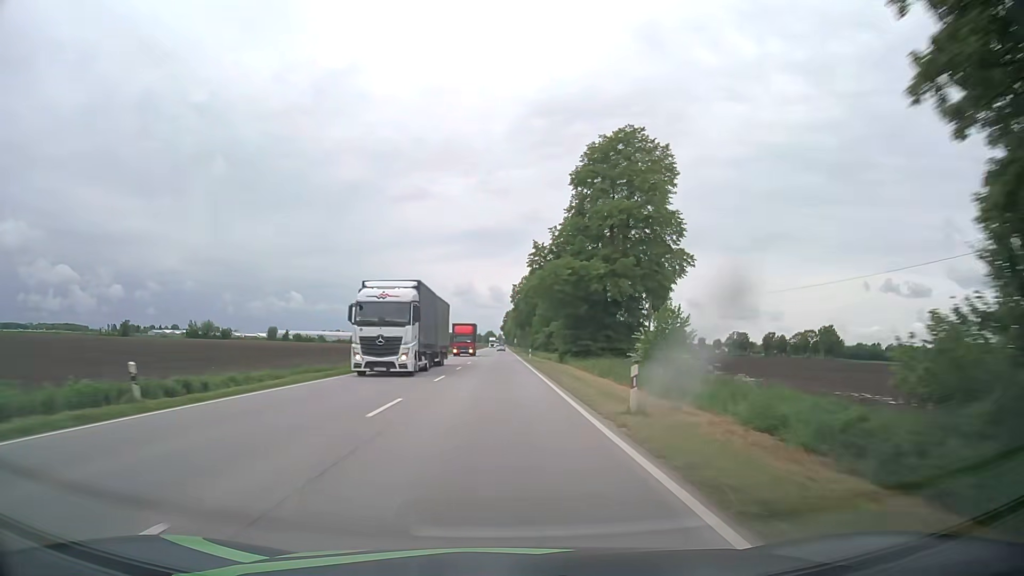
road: primary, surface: asphalt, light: Day
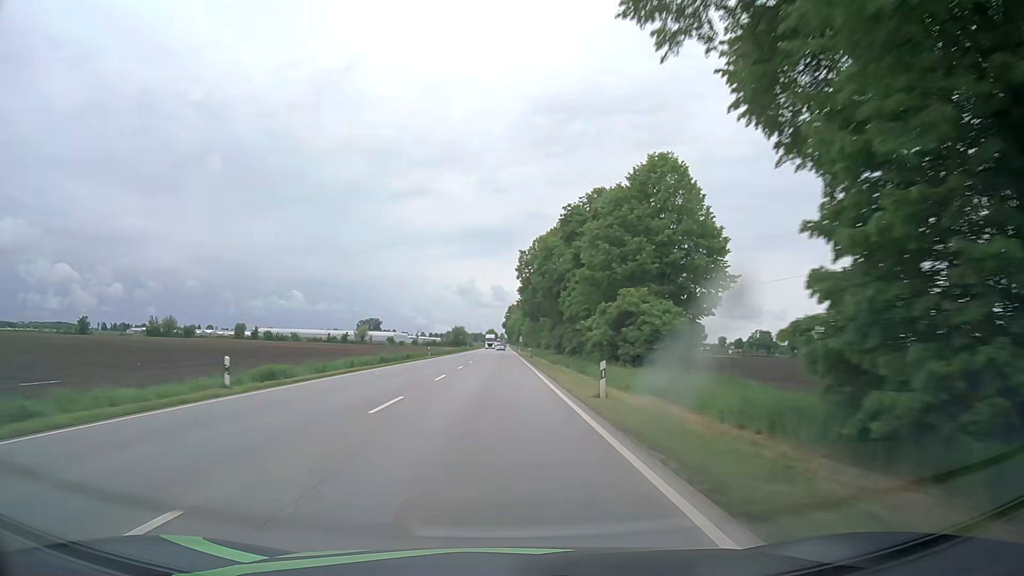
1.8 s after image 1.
(0.0, +47.4) m; 0°
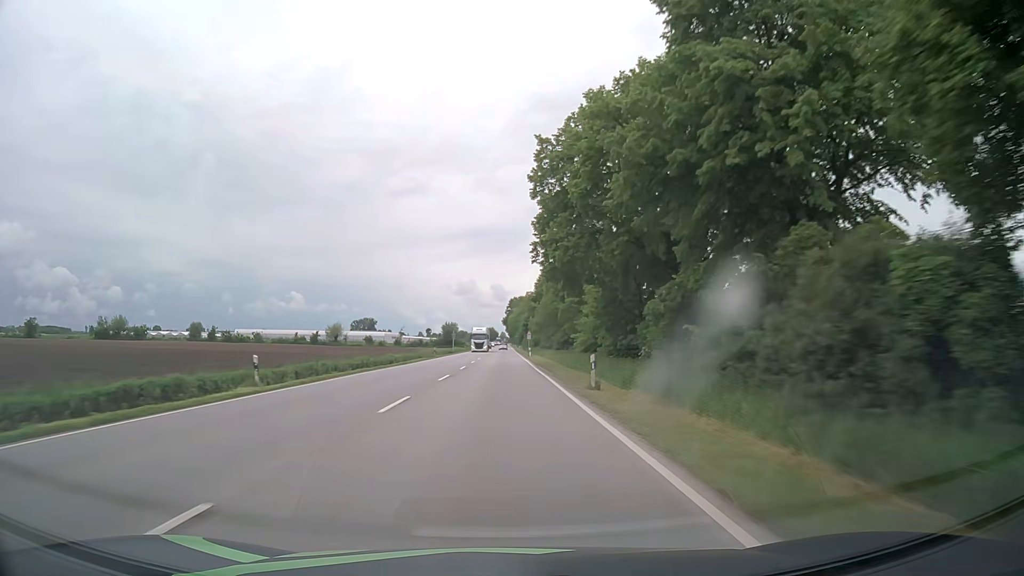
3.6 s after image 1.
(0.0, +47.5) m; 0°
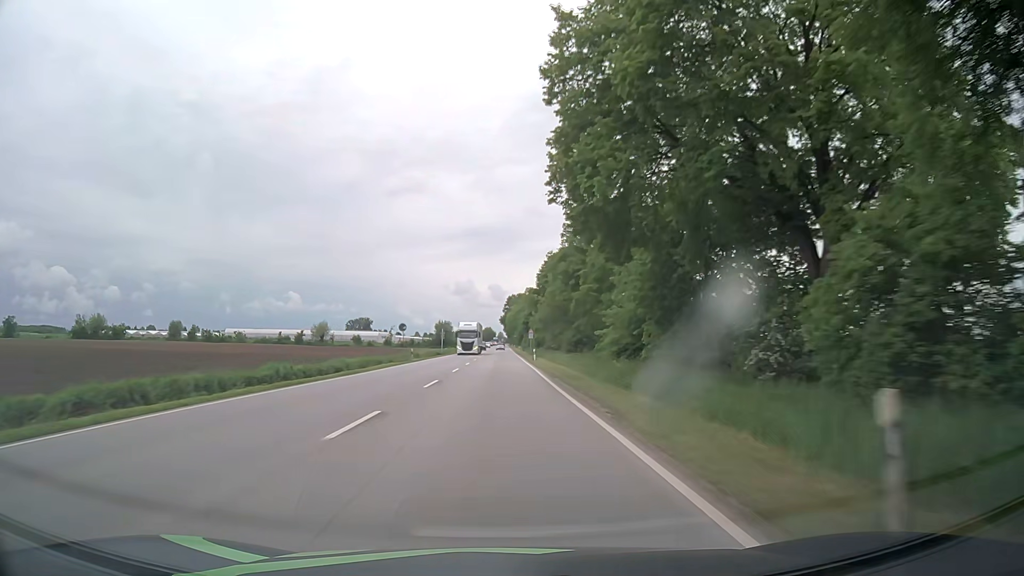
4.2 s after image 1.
(+0.1, +15.8) m; +1°
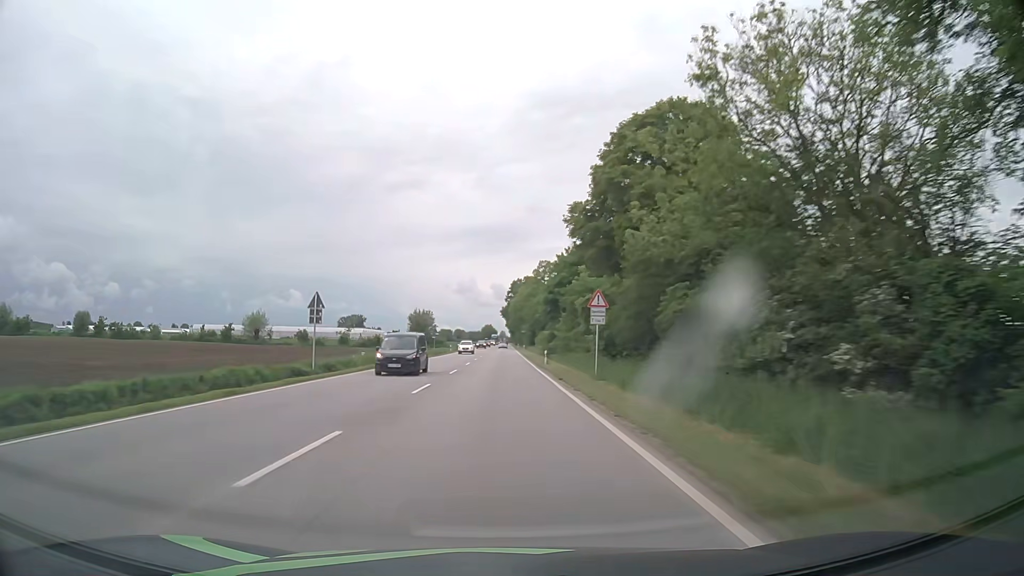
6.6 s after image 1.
(-0.2, +63.3) m; 0°
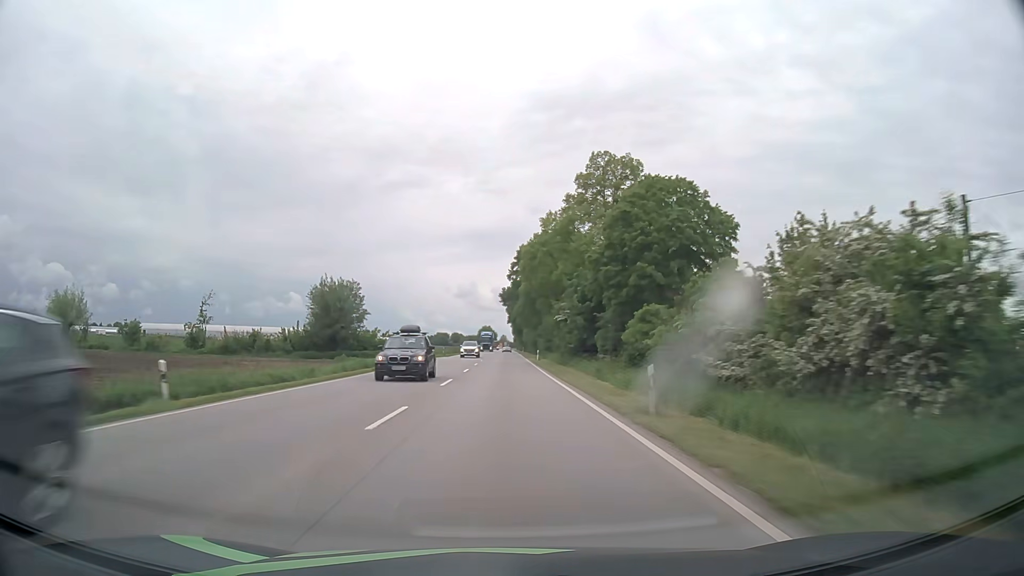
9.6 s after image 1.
(+0.1, +79.2) m; 0°
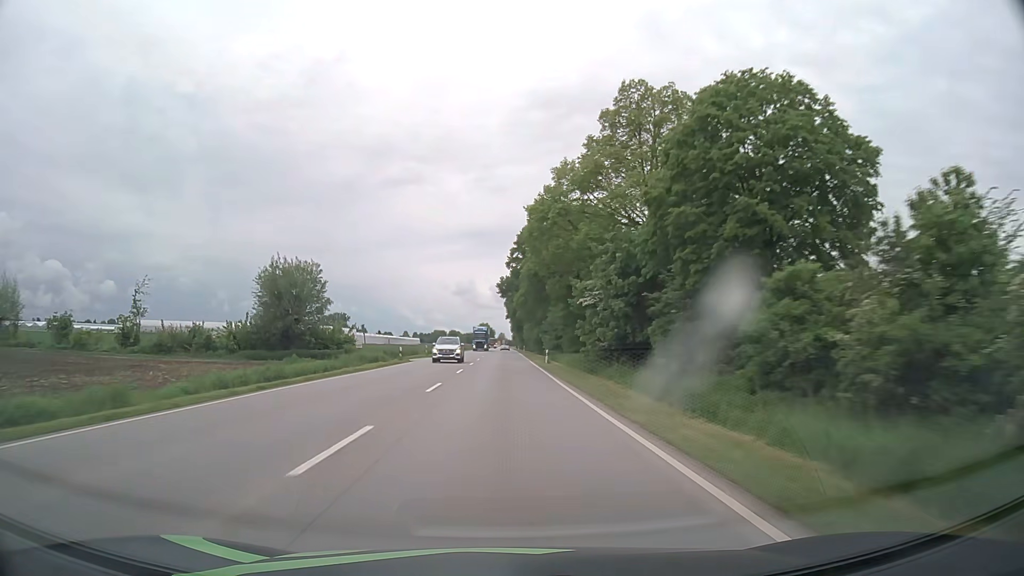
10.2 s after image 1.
(0.0, +15.8) m; 0°
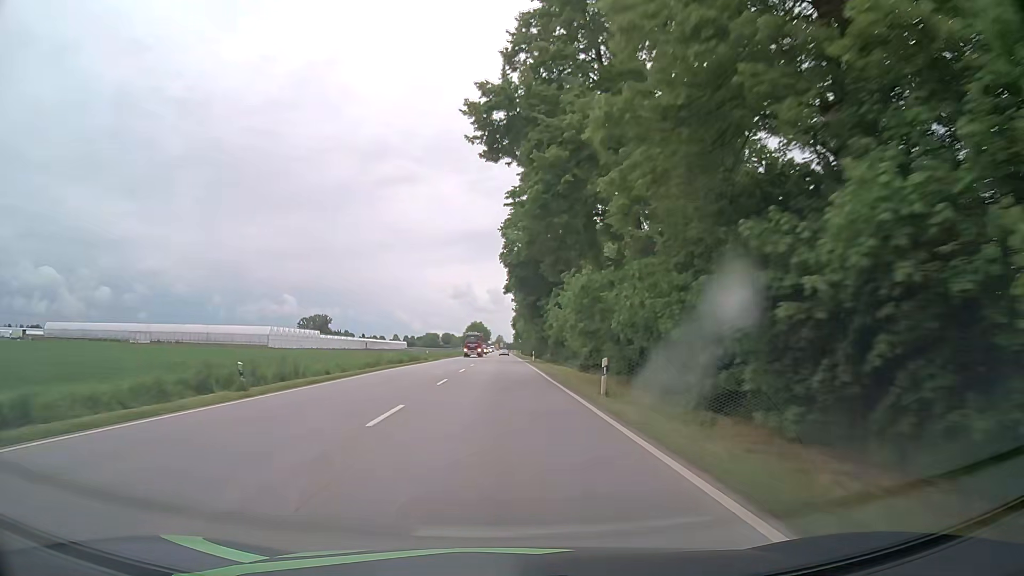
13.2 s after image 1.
(0.0, +78.9) m; 0°
(0, +10) (0, +20) (0, +30) (0, +40) (0, +50) (0, +60) (0, +70) (0, +80) (0, +90) (0, +100) m
